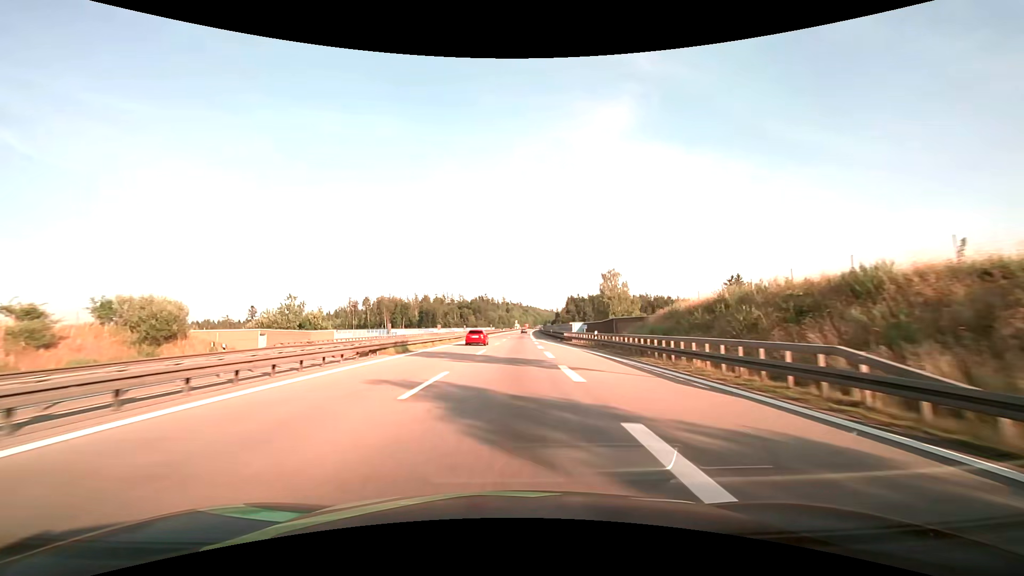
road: motorway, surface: asphalt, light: Day
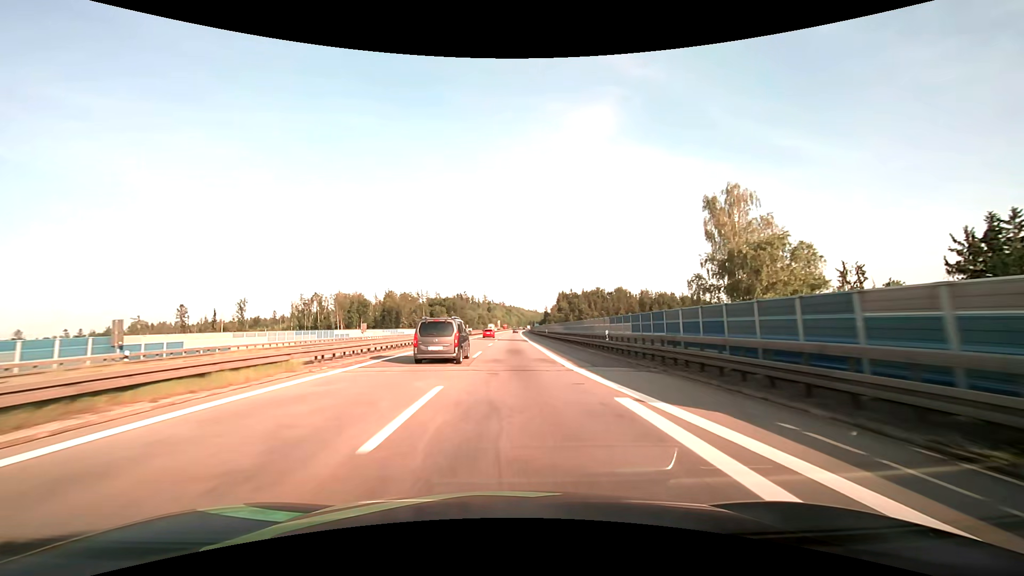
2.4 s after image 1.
(+1.0, +57.8) m; +2°
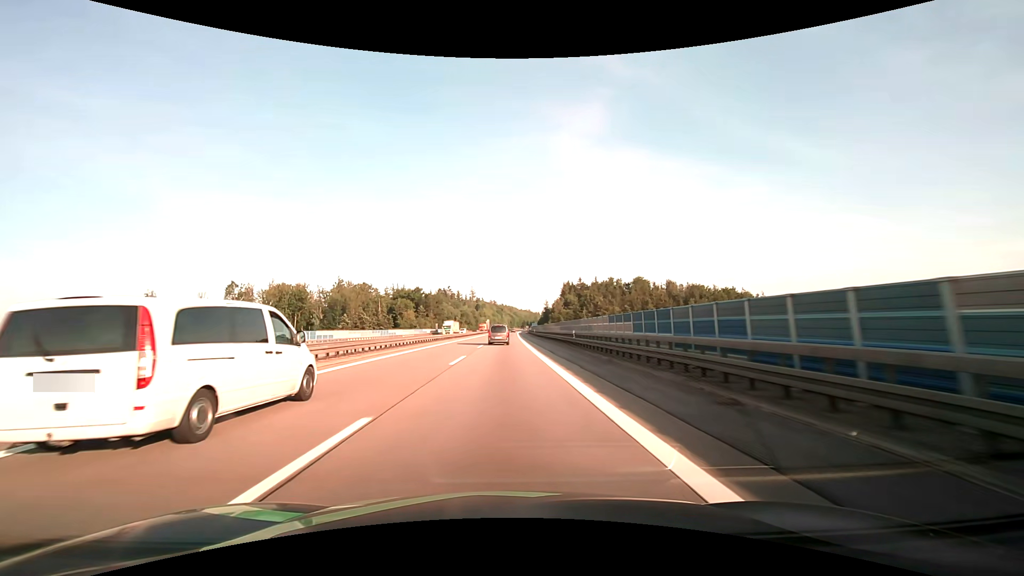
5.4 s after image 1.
(+0.9, +75.3) m; +1°
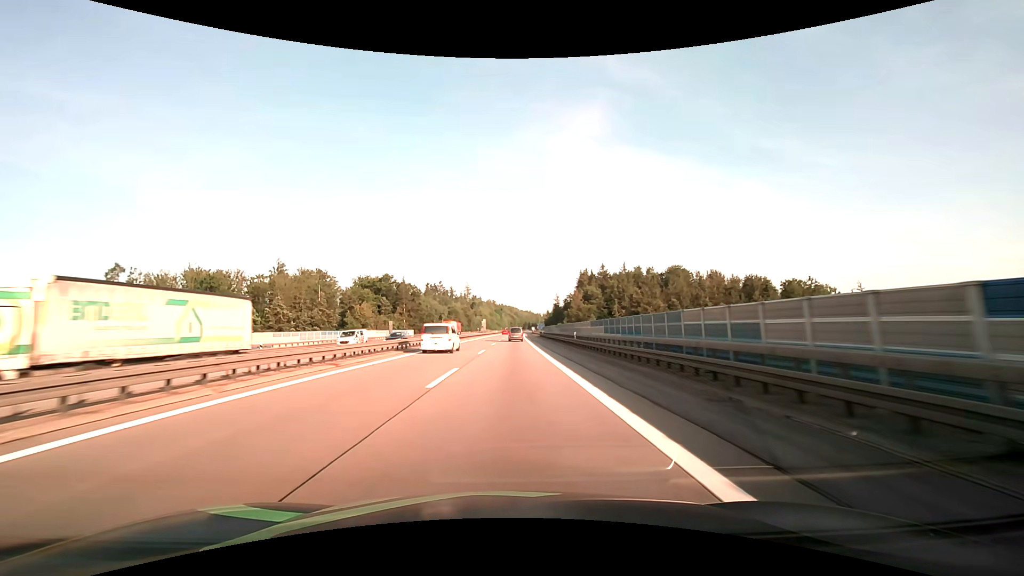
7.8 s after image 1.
(-0.1, +60.5) m; 0°
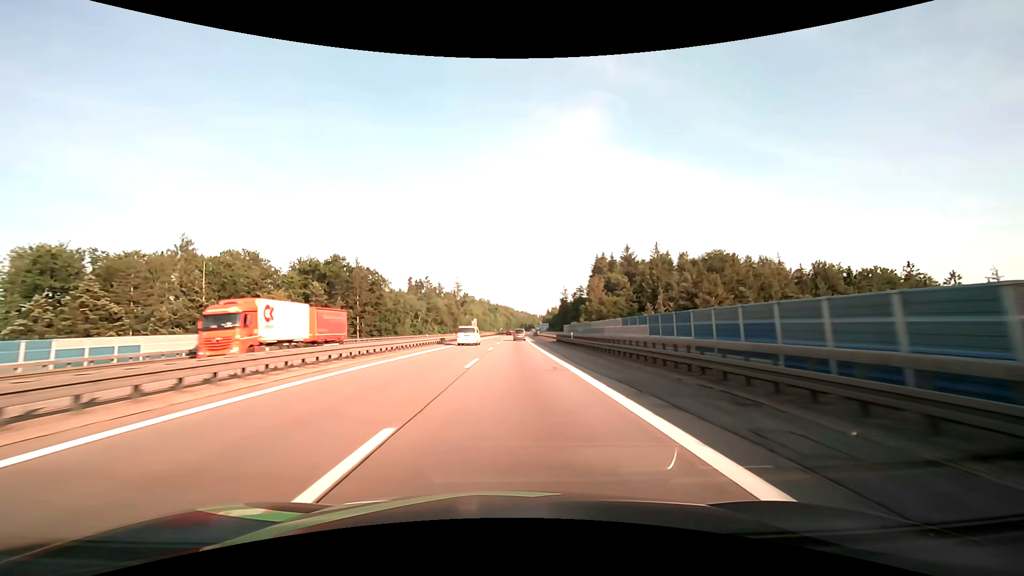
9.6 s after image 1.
(+0.2, +47.1) m; +1°
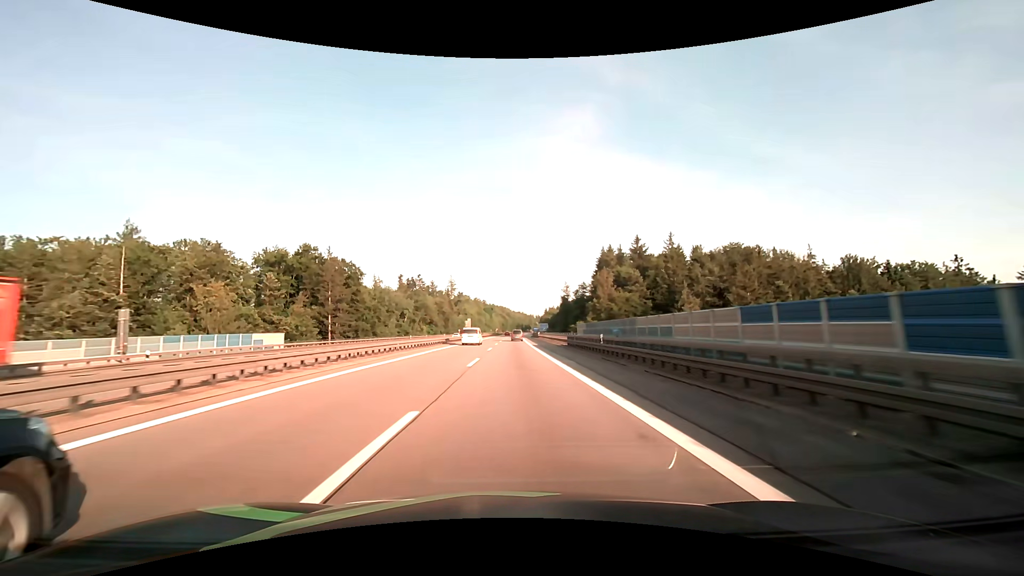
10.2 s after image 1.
(+0.1, +16.1) m; 0°
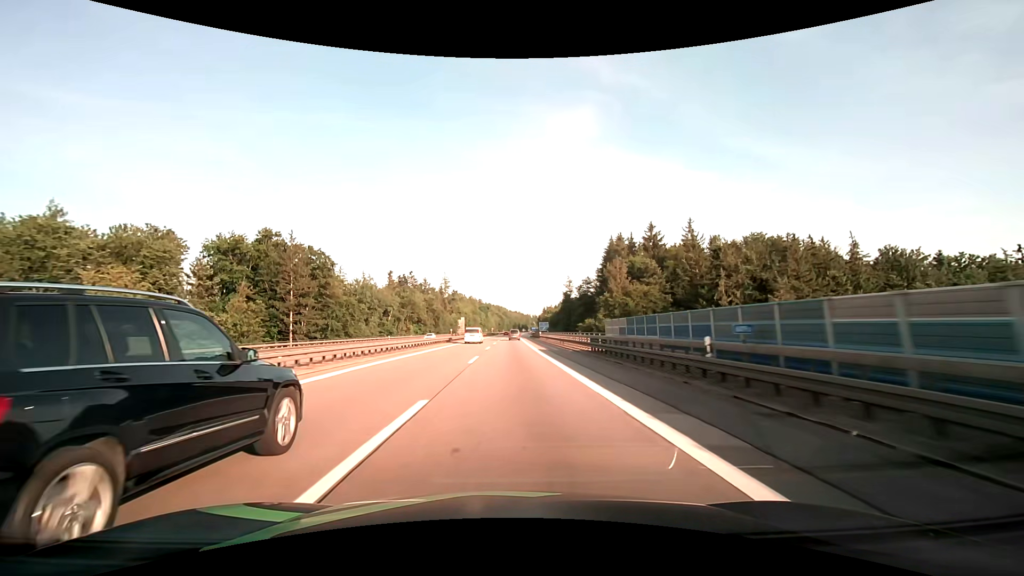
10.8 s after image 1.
(+0.1, +16.4) m; 0°
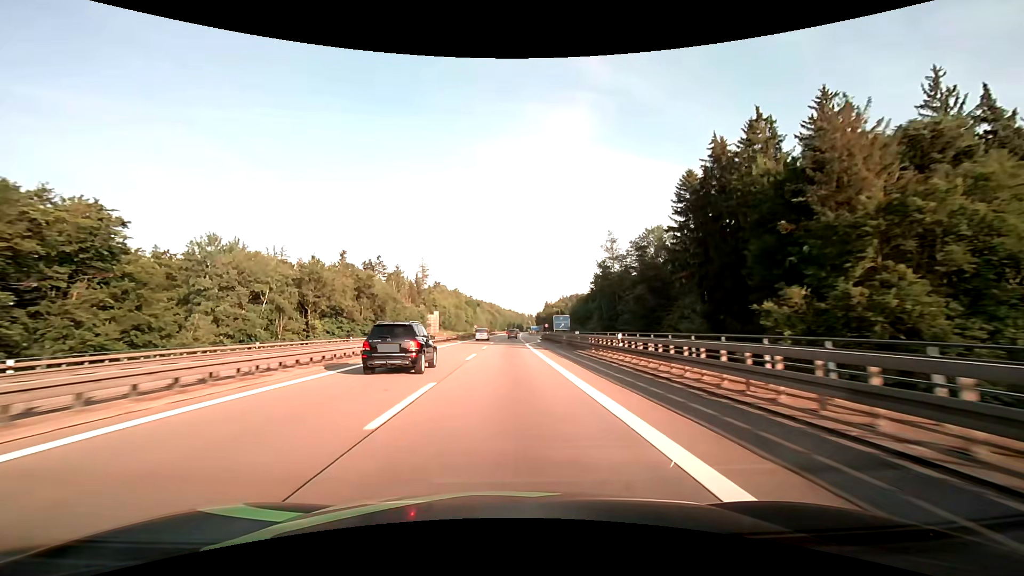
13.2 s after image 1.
(+0.5, +67.8) m; +1°
(0, +10) (0, +20) (0, +30) (0, +40) (0, +50) (0, +60) (0, +70) (0, +80) (+1, +90) (+1, +100) m
